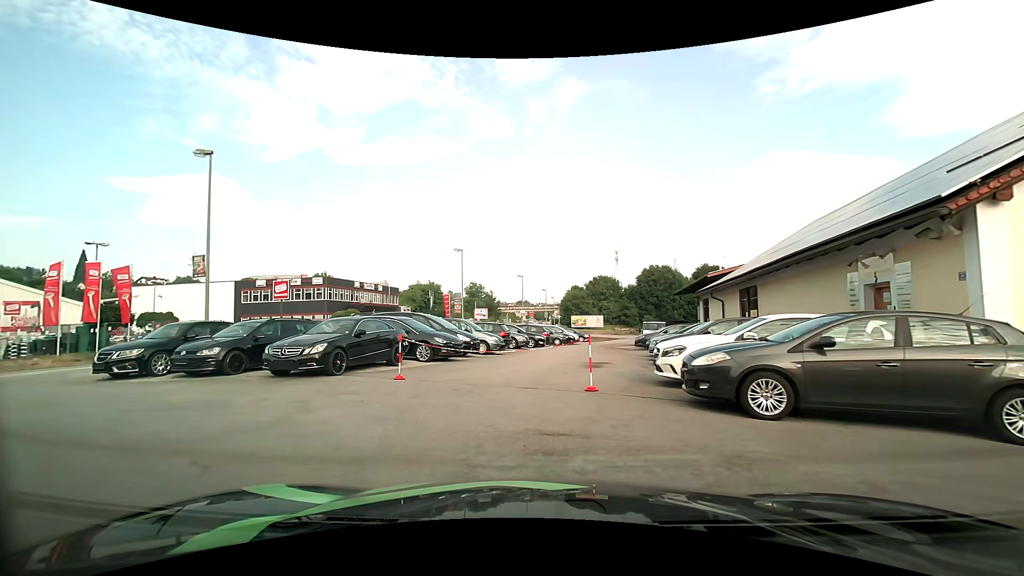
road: service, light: Day
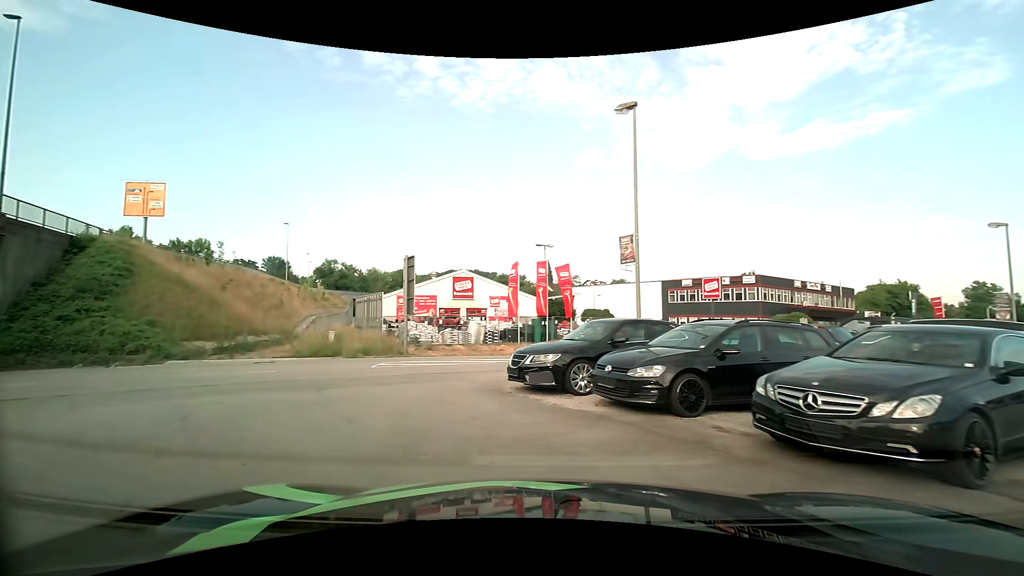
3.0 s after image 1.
(-3.0, +6.5) m; -47°
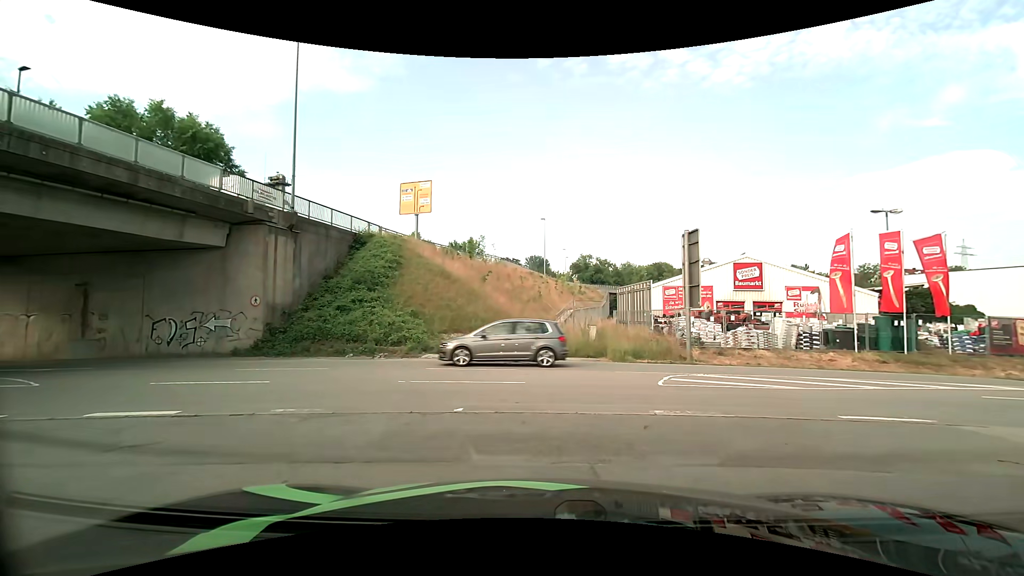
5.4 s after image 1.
(-1.8, +6.1) m; -27°
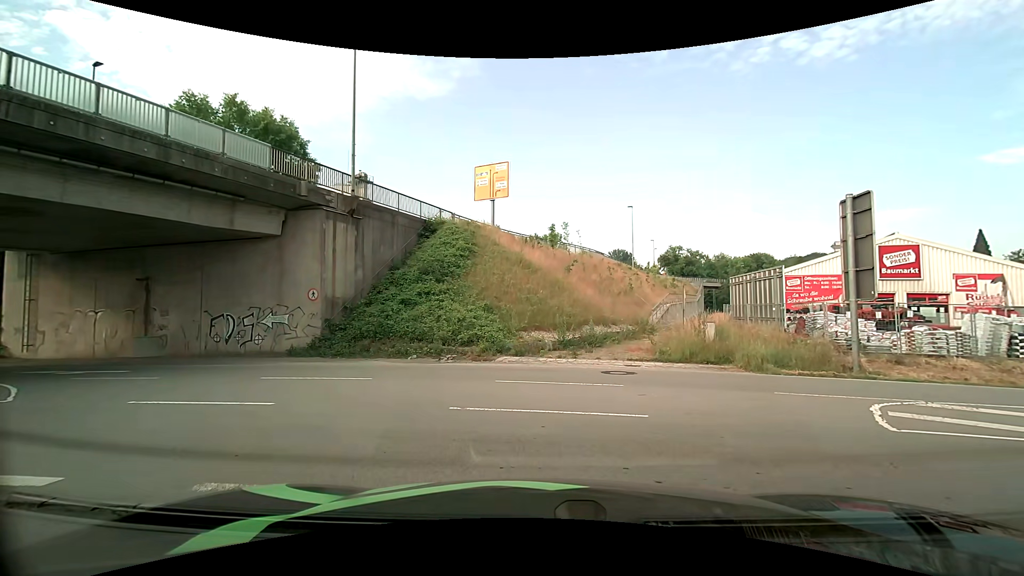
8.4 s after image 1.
(-0.3, +4.1) m; -6°
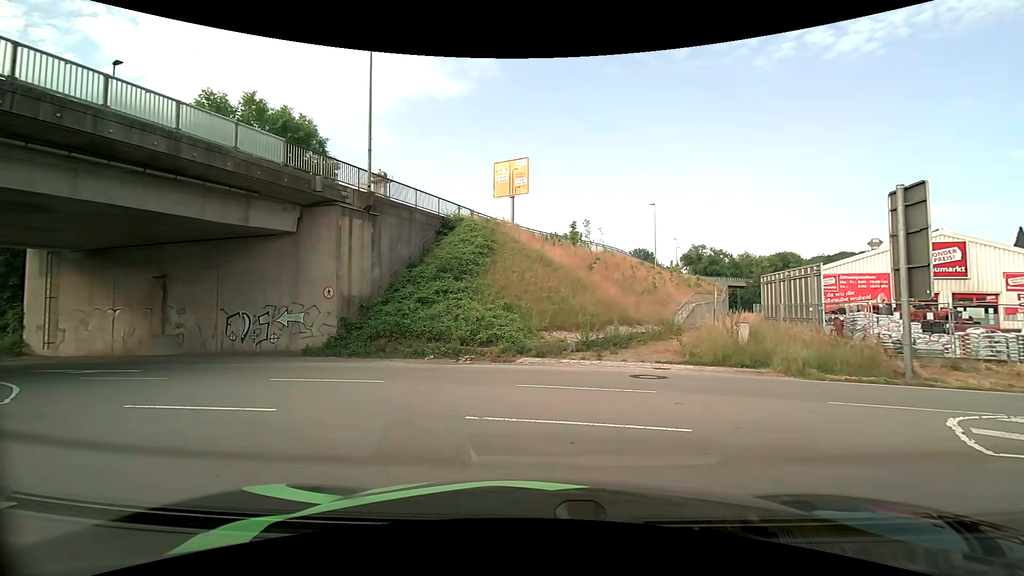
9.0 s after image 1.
(-0.1, +0.9) m; -5°
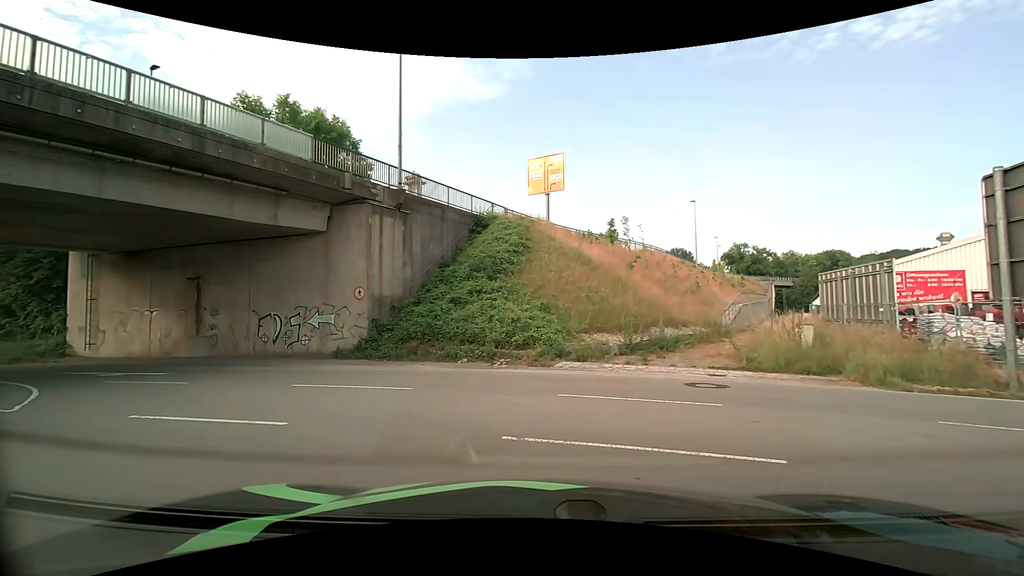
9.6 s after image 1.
(-0.1, +1.2) m; -4°
